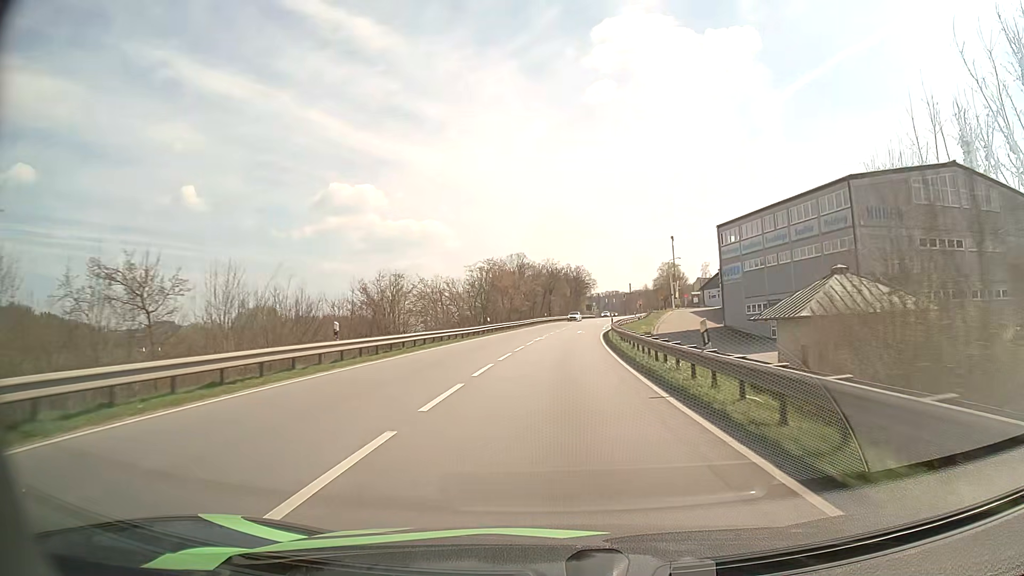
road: primary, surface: asphalt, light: Day
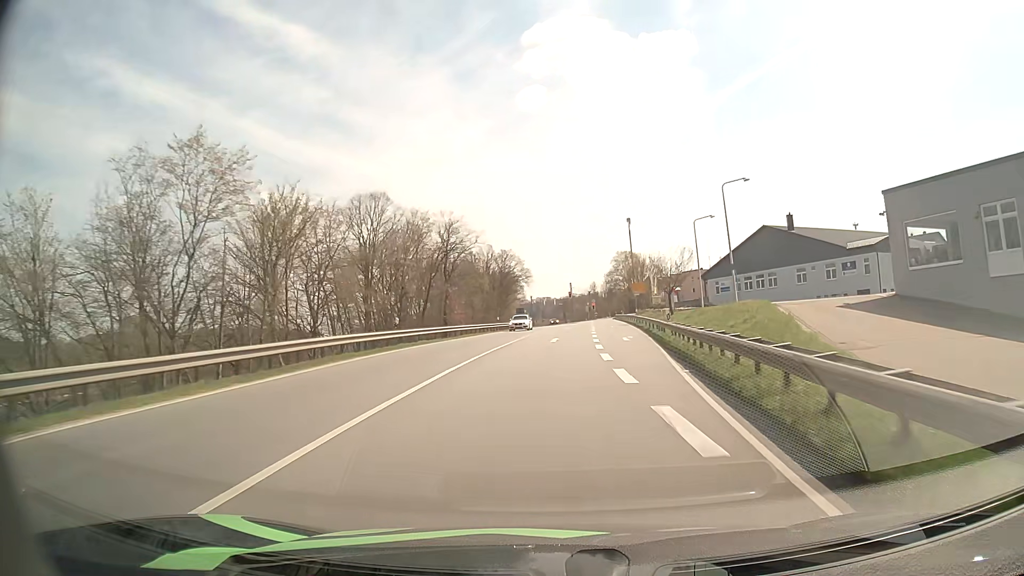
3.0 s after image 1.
(+3.2, +59.3) m; +6°
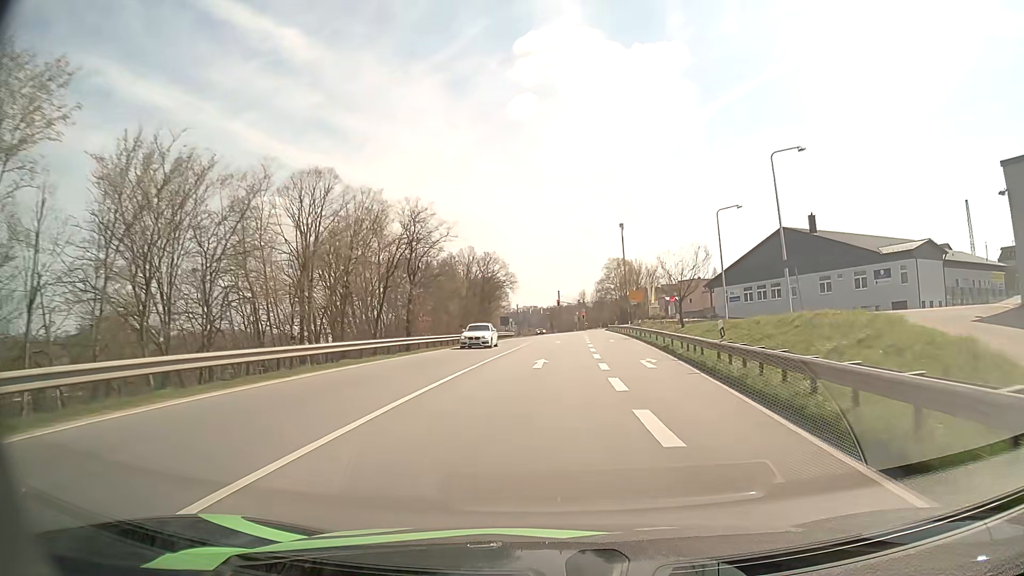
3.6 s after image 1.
(+0.1, +11.0) m; +1°
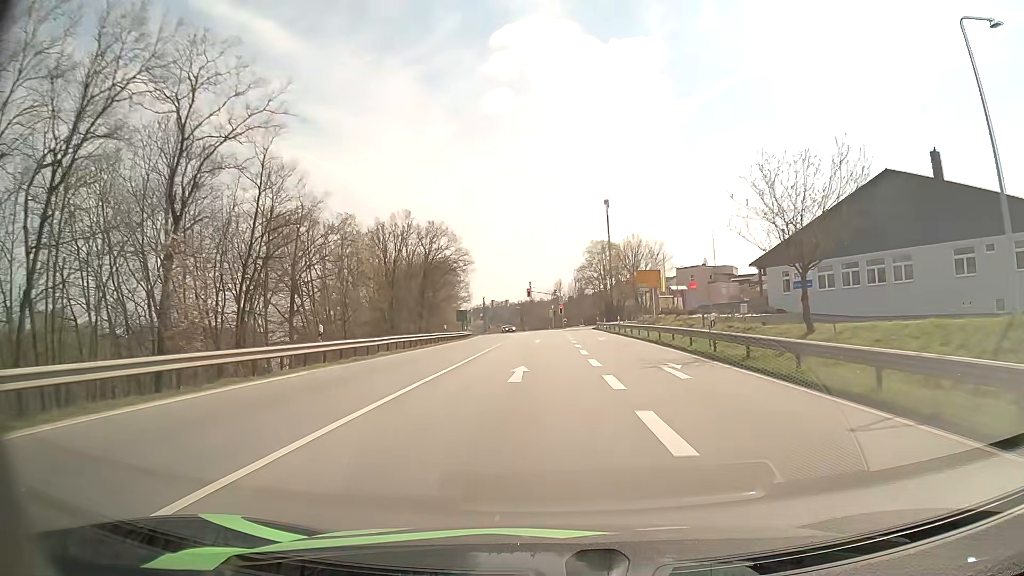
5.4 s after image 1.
(+0.8, +30.5) m; +3°
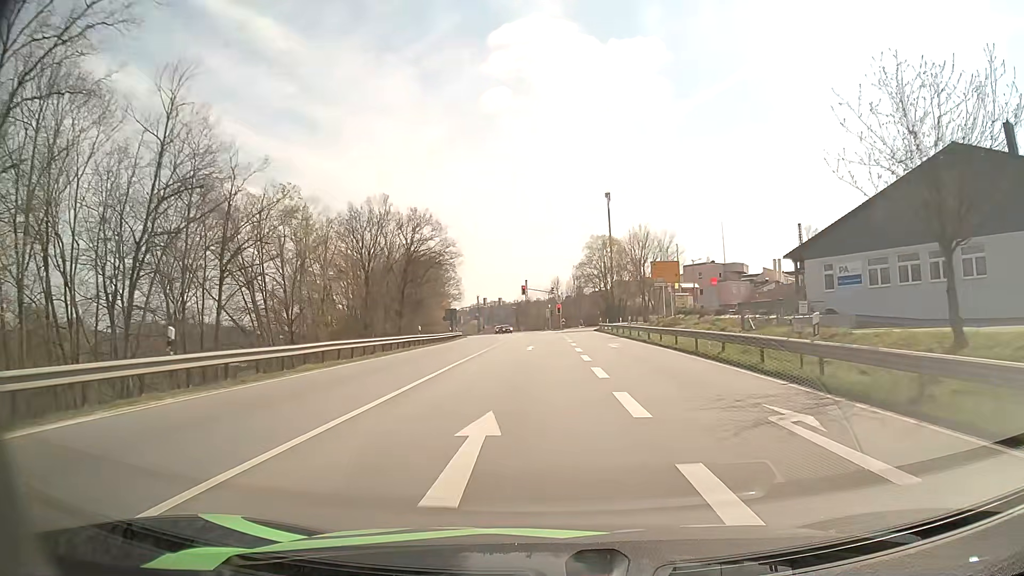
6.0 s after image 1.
(0.0, +9.4) m; 0°
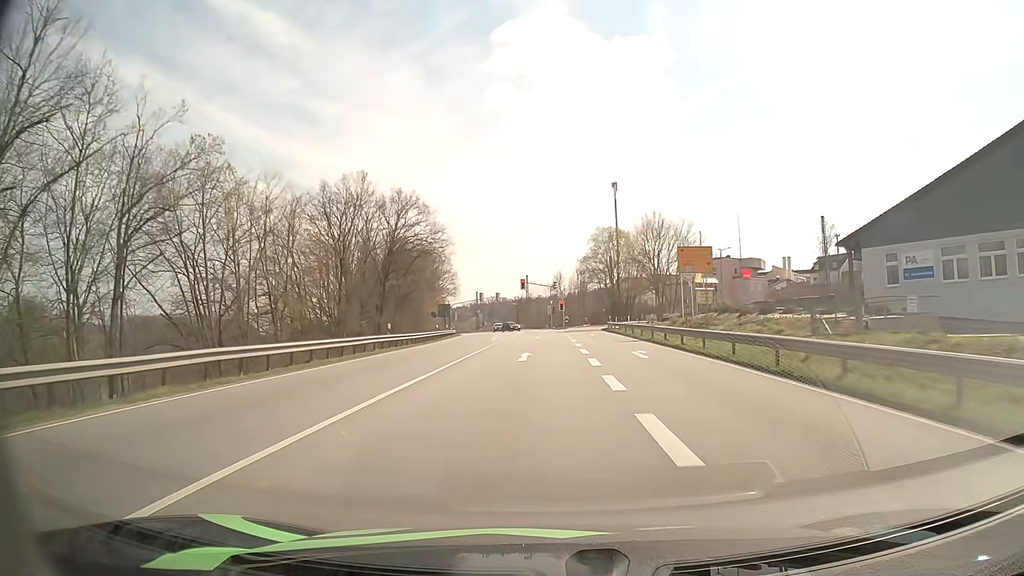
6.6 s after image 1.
(0.0, +8.9) m; 0°
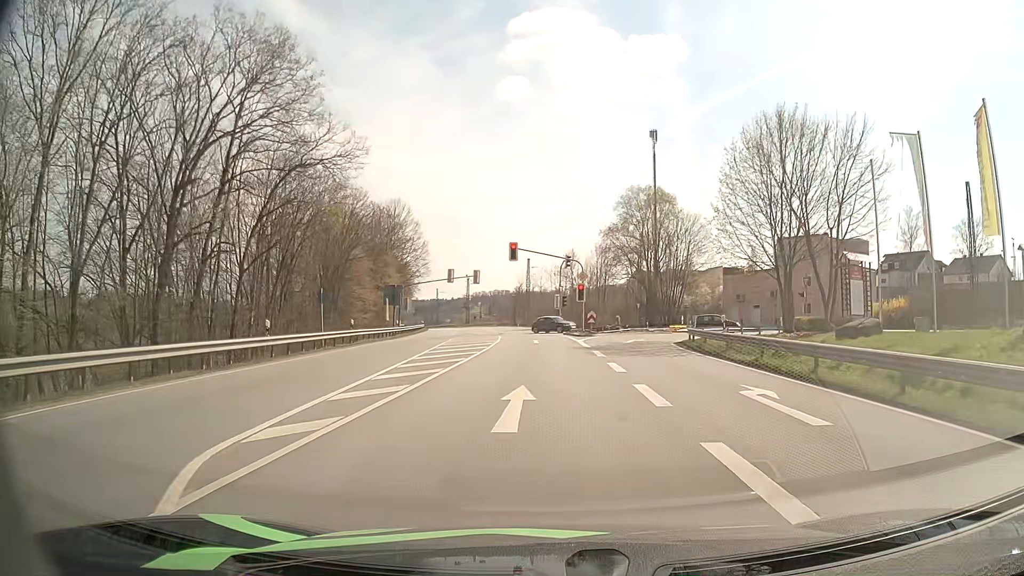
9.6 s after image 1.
(-0.3, +37.4) m; 0°
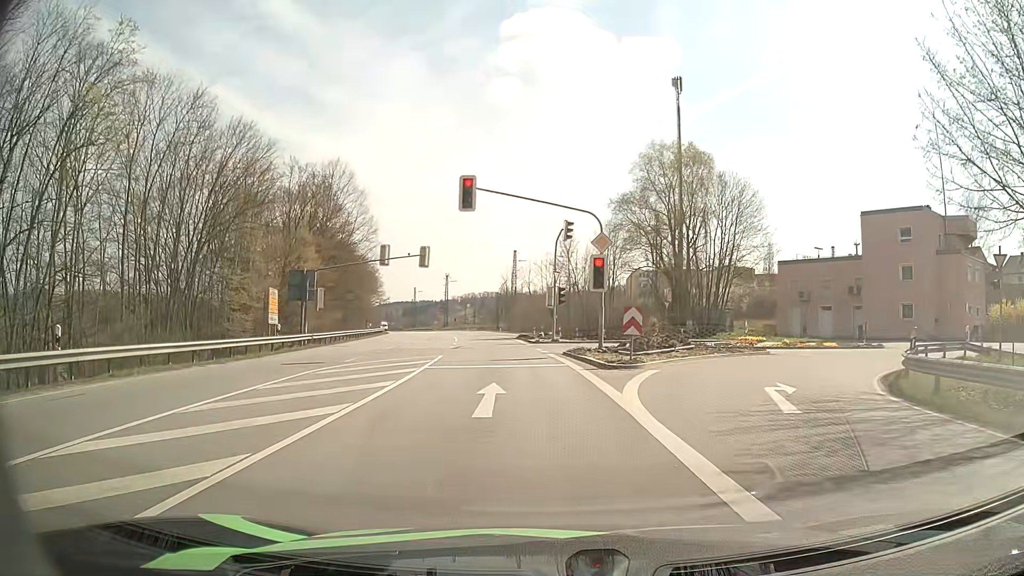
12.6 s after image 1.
(+0.2, +23.2) m; 0°
(0, +10) (0, +20) (-1, +30) (-2, +40) (-3, +50) (-4, +60) (-6, +70) (-8, +80) (-9, +89) (-11, +99) m
